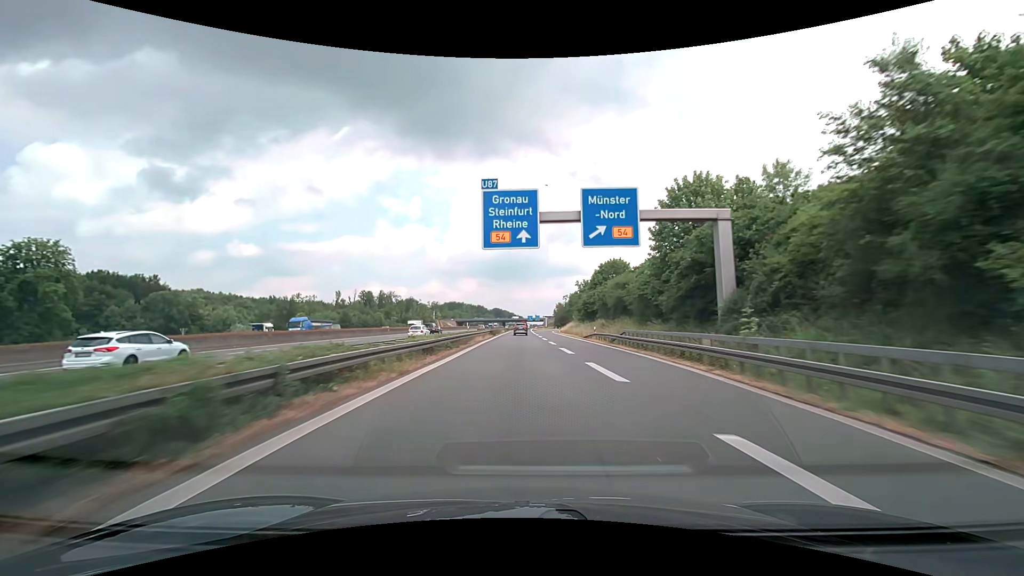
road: motorway_link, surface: asphalt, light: Day
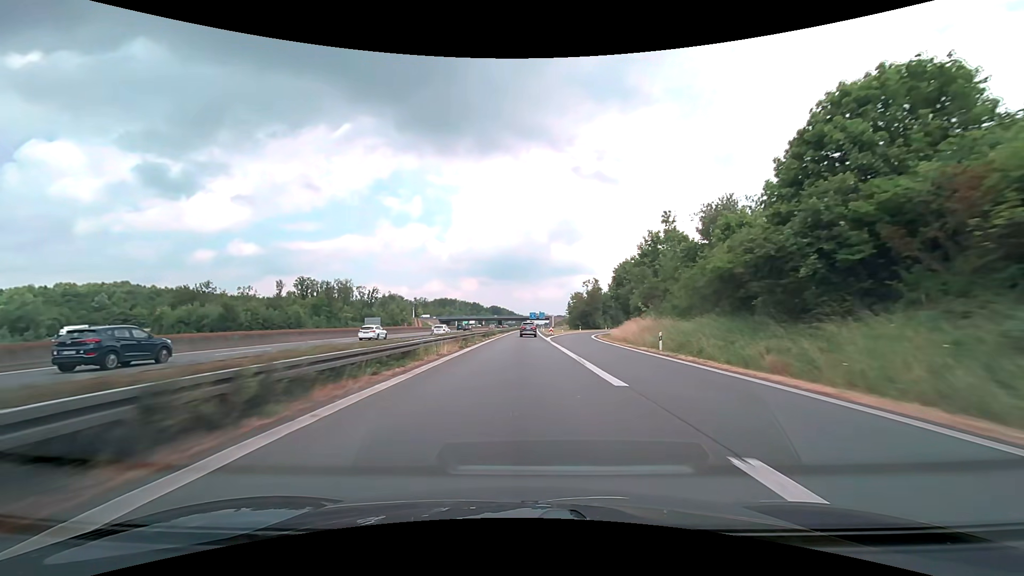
(-0.4, +72.9) m; 0°
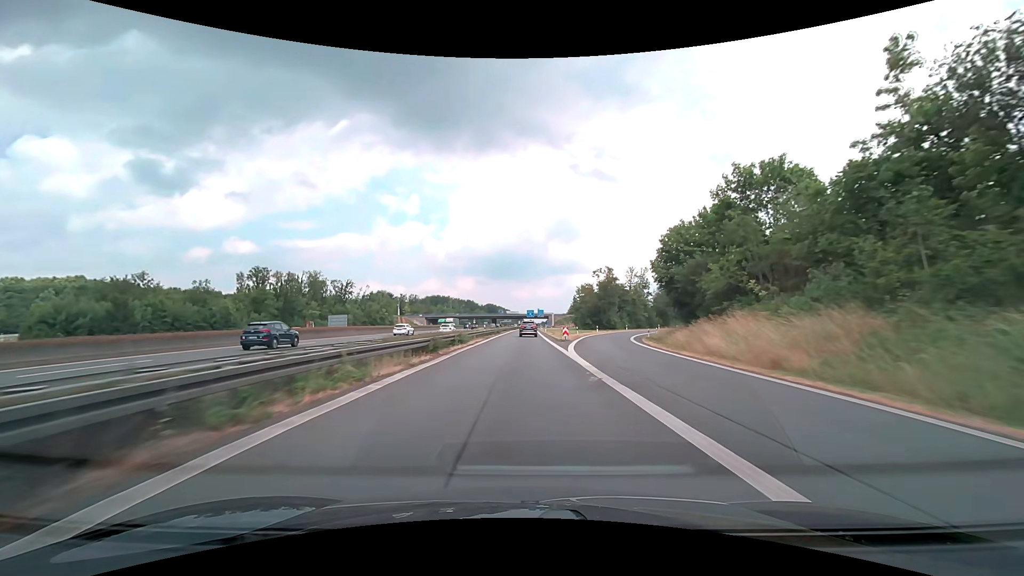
(+0.1, +28.5) m; 0°
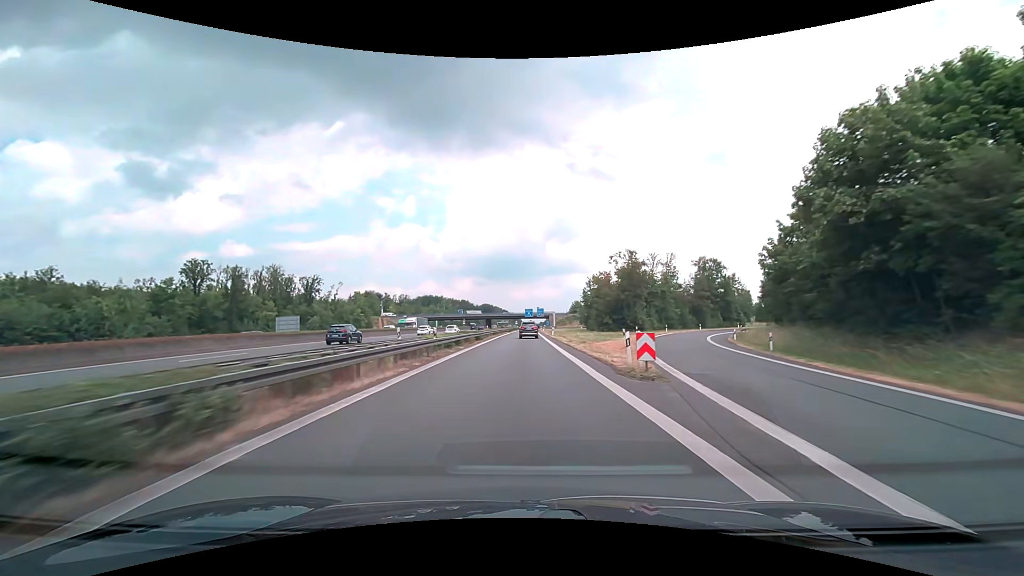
(+0.1, +28.0) m; 0°
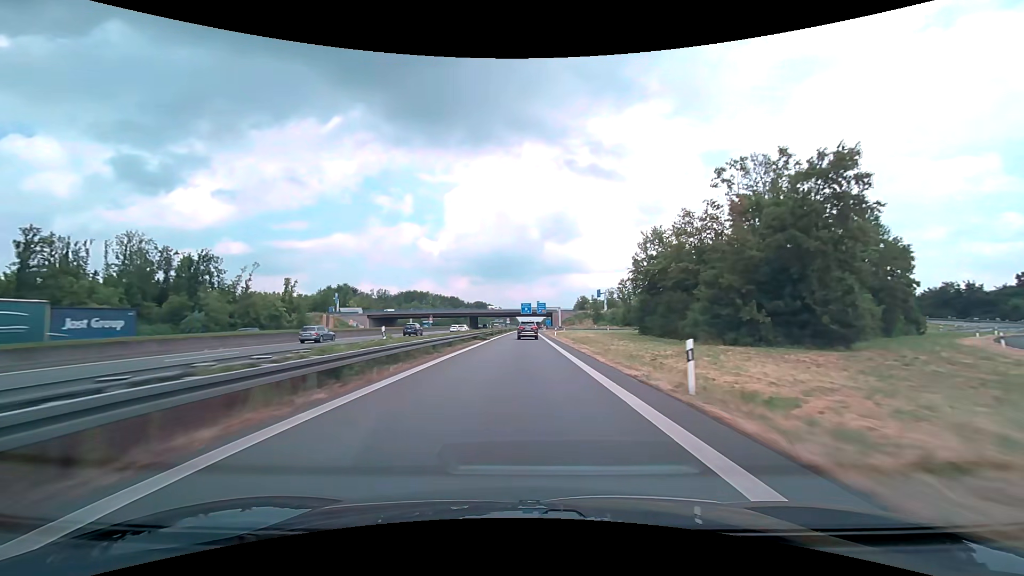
(+0.3, +54.8) m; 0°
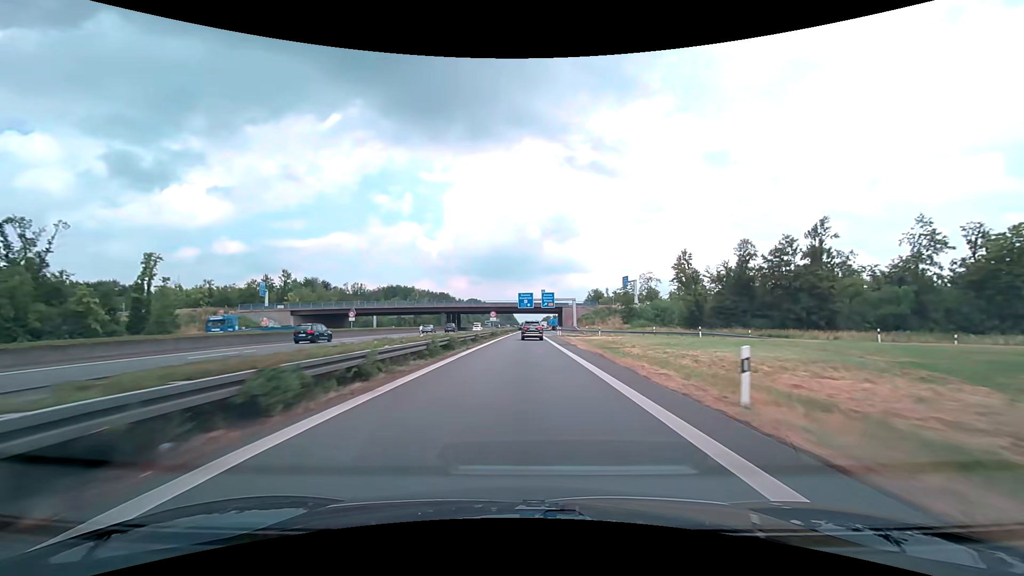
(+0.1, +52.7) m; 0°
(0, +10) (0, +20) (0, +30) (0, +40) (0, +50) (0, +60) (+1, +70) (+1, +80) (+1, +90) (+2, +100) m
